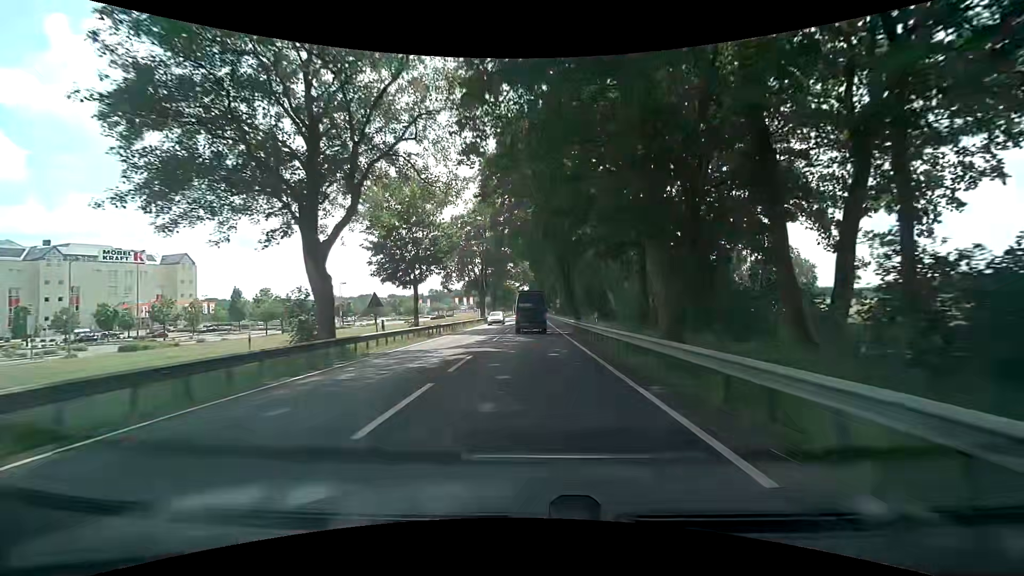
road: primary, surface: asphalt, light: Day
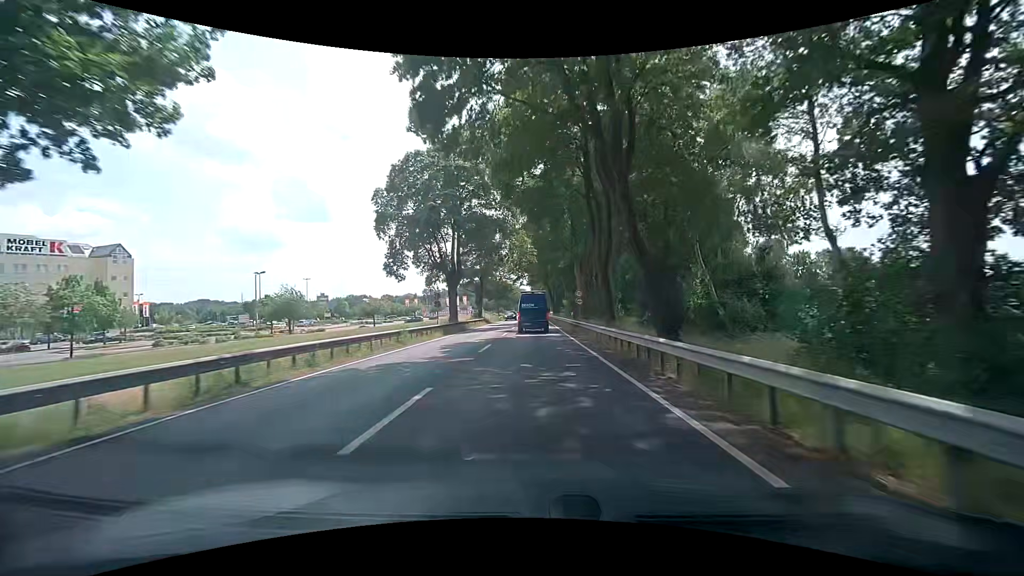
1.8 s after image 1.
(-0.1, +30.6) m; 0°
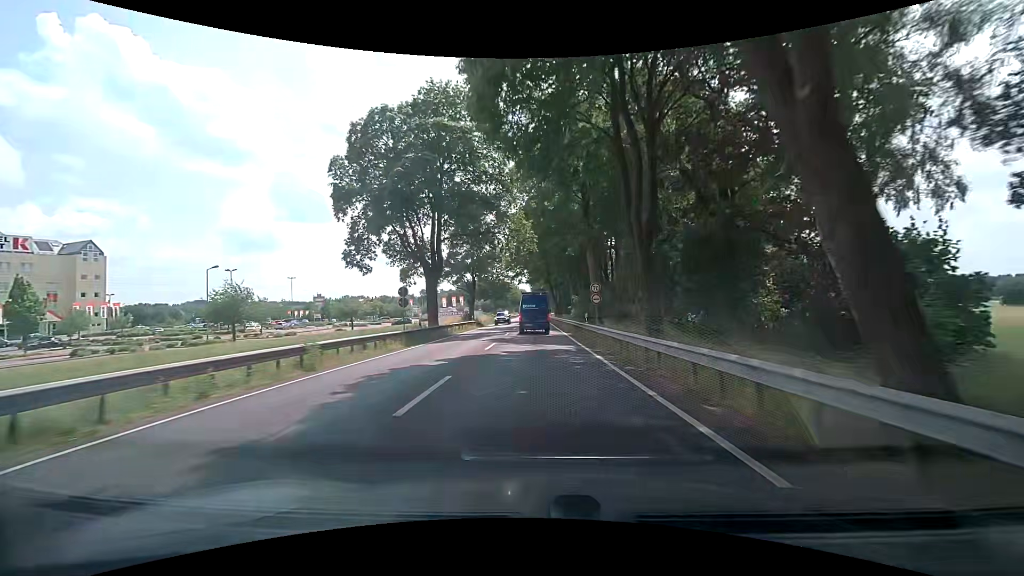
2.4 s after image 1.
(-0.1, +10.3) m; 0°
(0, +10) (0, +20) (0, +30) (0, +40) (0, +50) (0, +60) (0, +70) (0, +80) (+1, +90) (+1, +100) m
